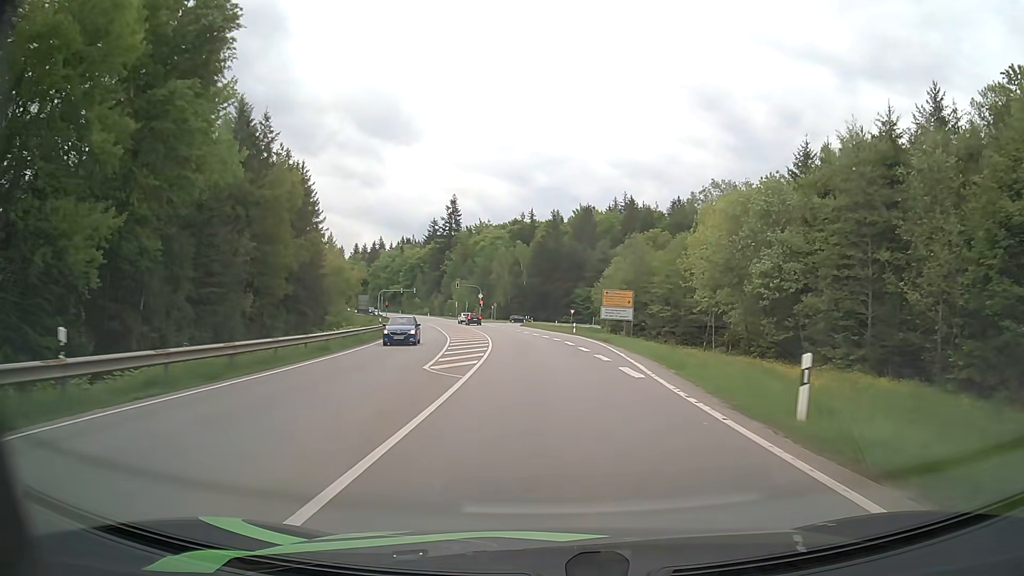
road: secondary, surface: asphalt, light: Day
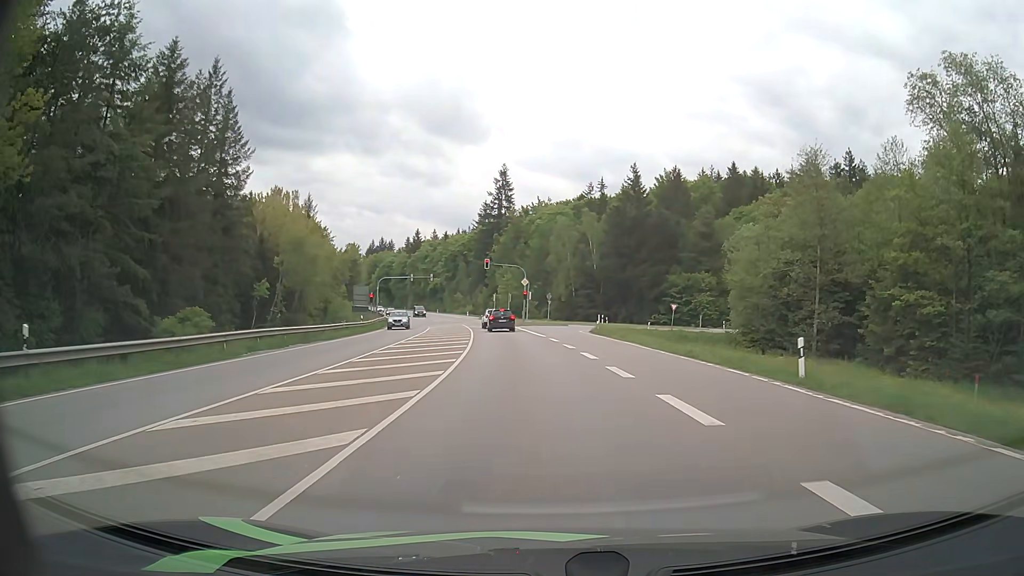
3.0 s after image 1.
(-1.7, +43.0) m; -6°
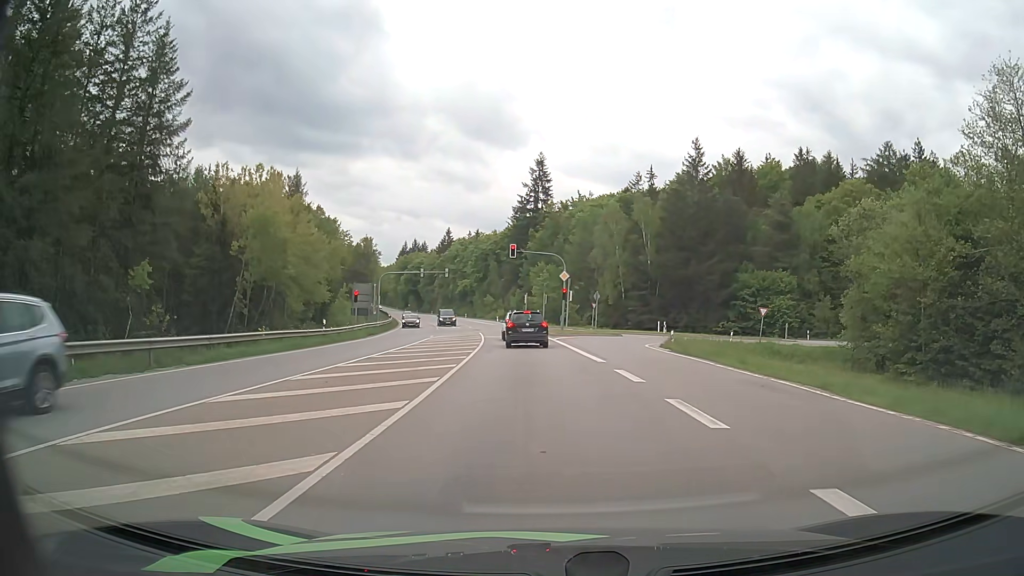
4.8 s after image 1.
(-0.4, +17.8) m; -3°
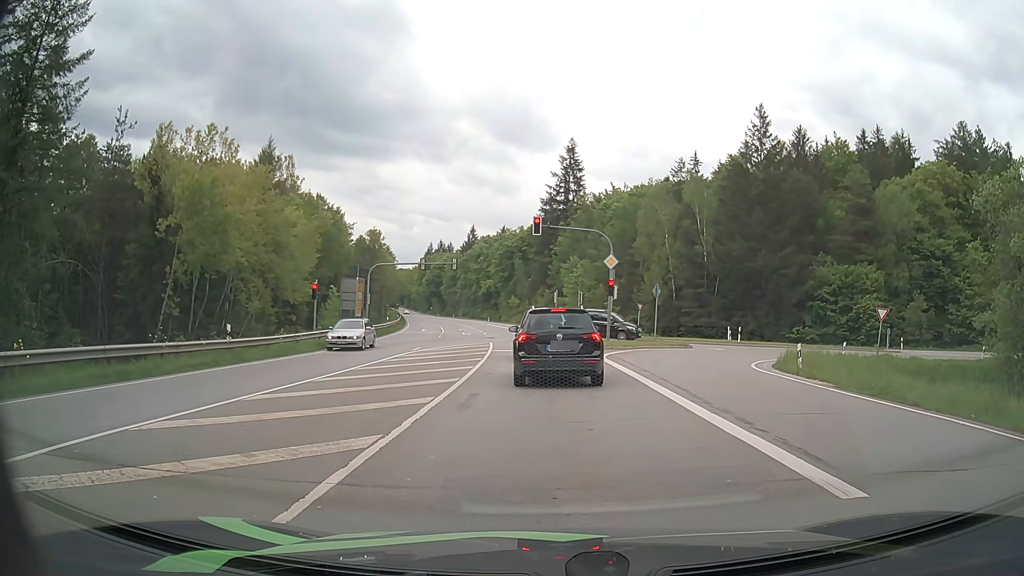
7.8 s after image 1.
(-0.3, +14.8) m; -1°
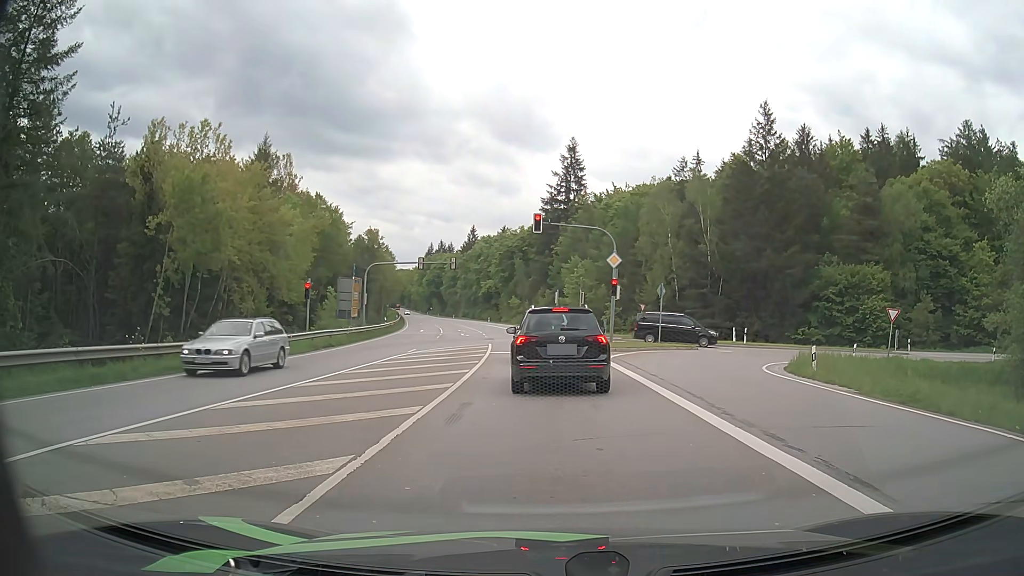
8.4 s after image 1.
(0.0, +1.2) m; -1°
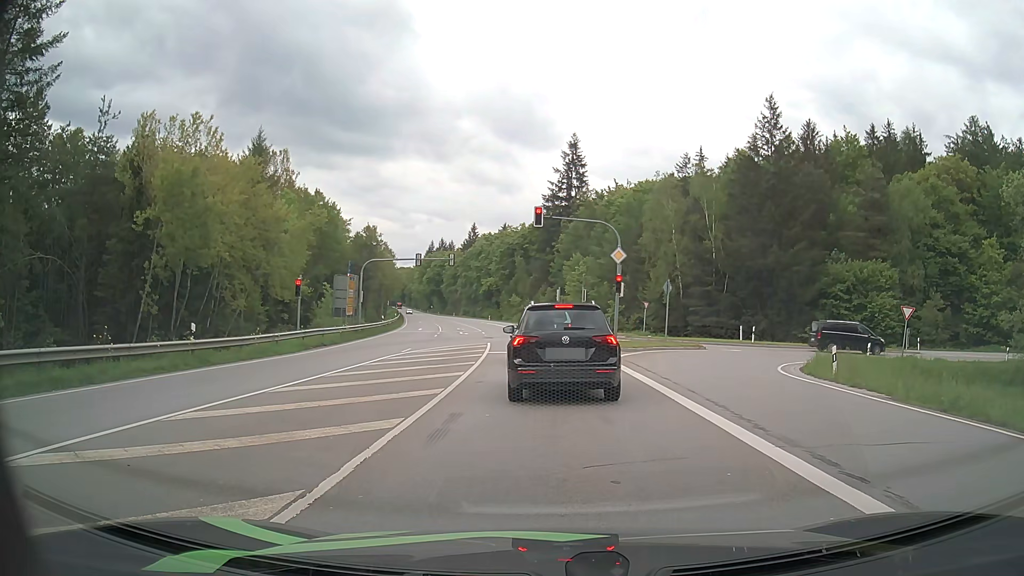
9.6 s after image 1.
(0.0, +1.5) m; -1°
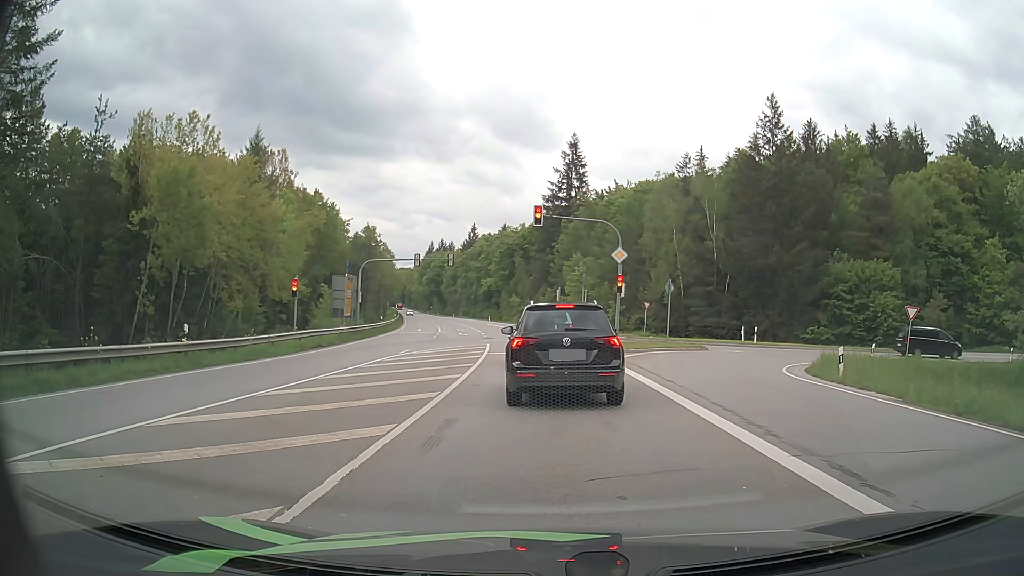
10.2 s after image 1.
(0.0, +0.5) m; 0°
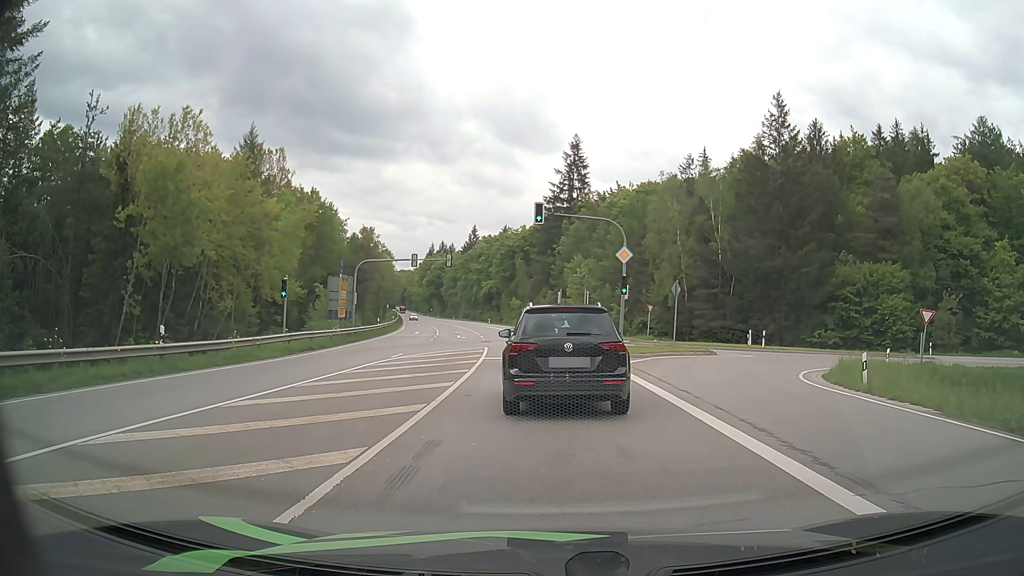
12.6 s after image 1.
(0.0, +1.5) m; 0°
(0, +10) (0, +20) (0, +30) (-1, +40) (-2, +50) (-3, +60) (-4, +70) (-6, +80) (-8, +89) (-10, +99) m
